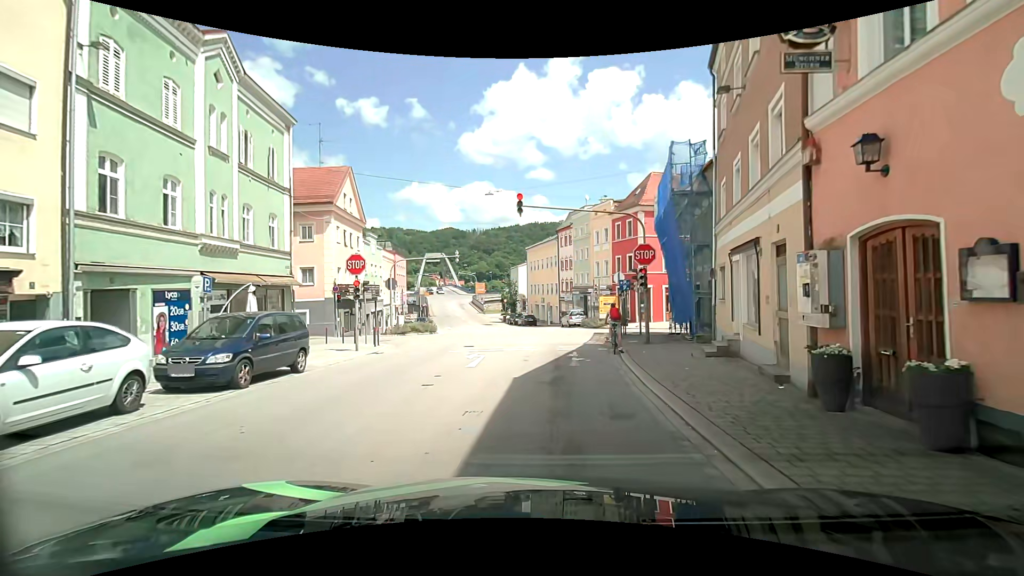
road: tertiary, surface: asphalt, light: Day
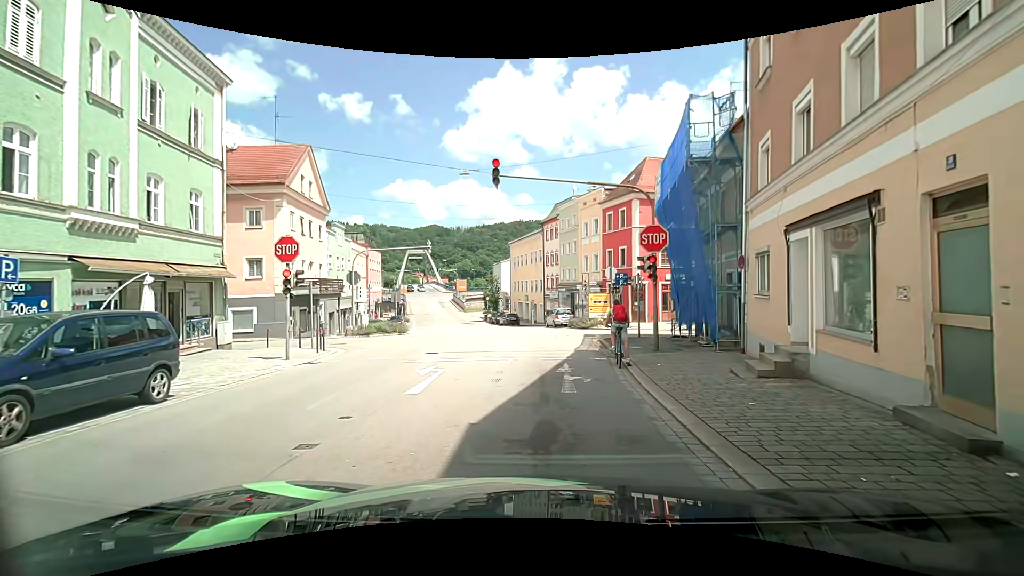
(0.0, +4.2) m; +1°
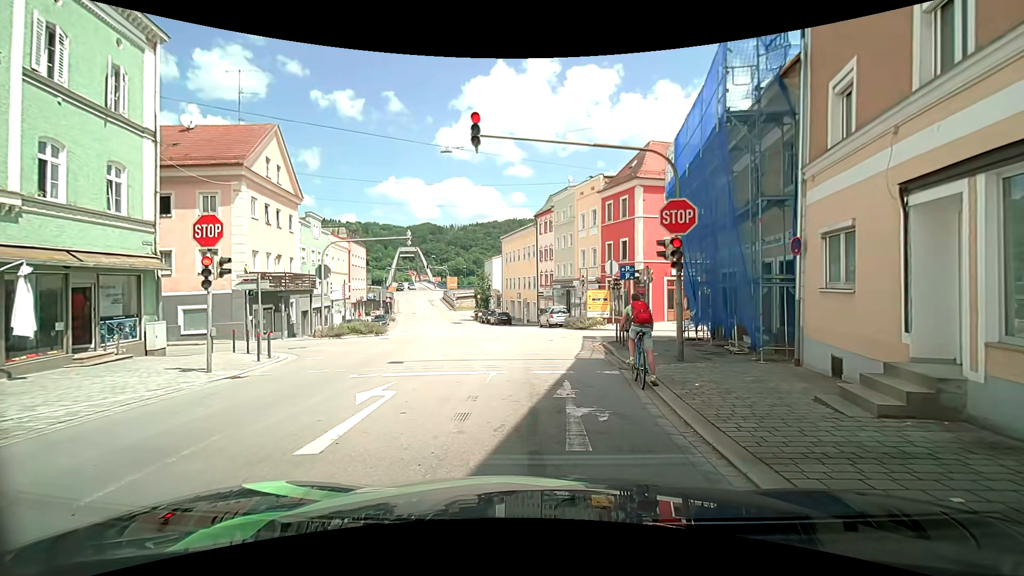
(0.0, +3.4) m; 0°
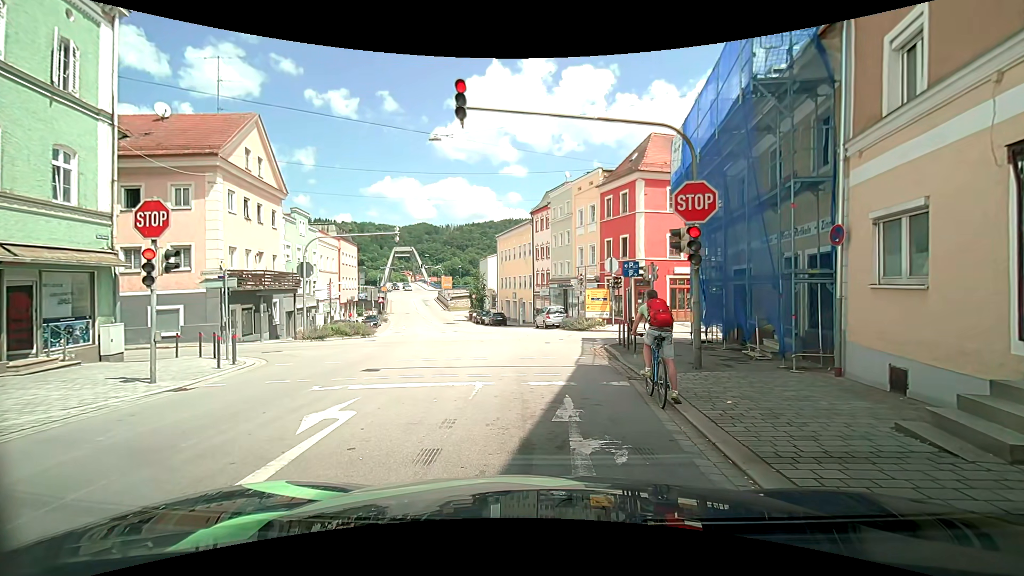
(0.0, +1.7) m; 0°
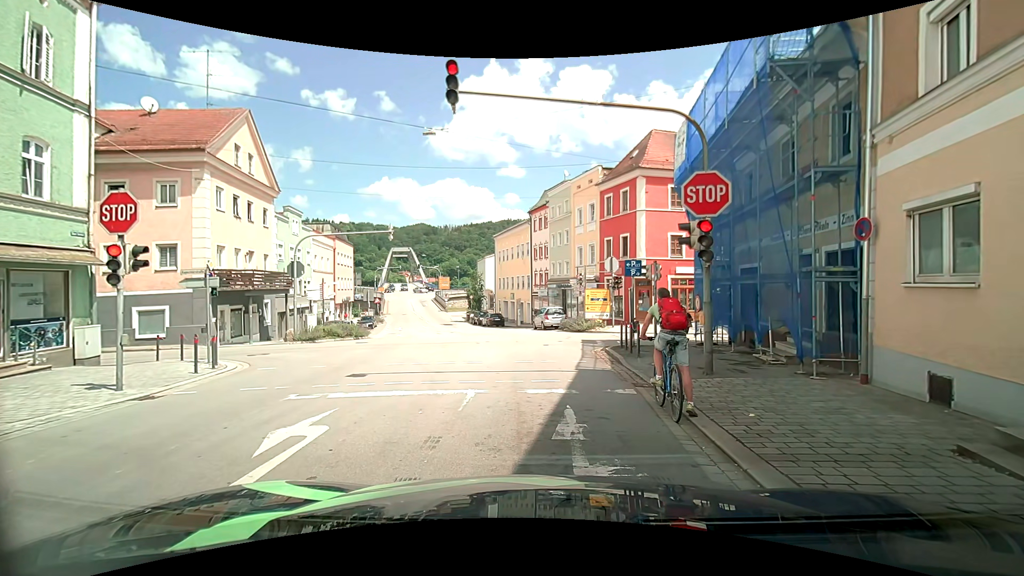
(0.0, +0.8) m; 0°
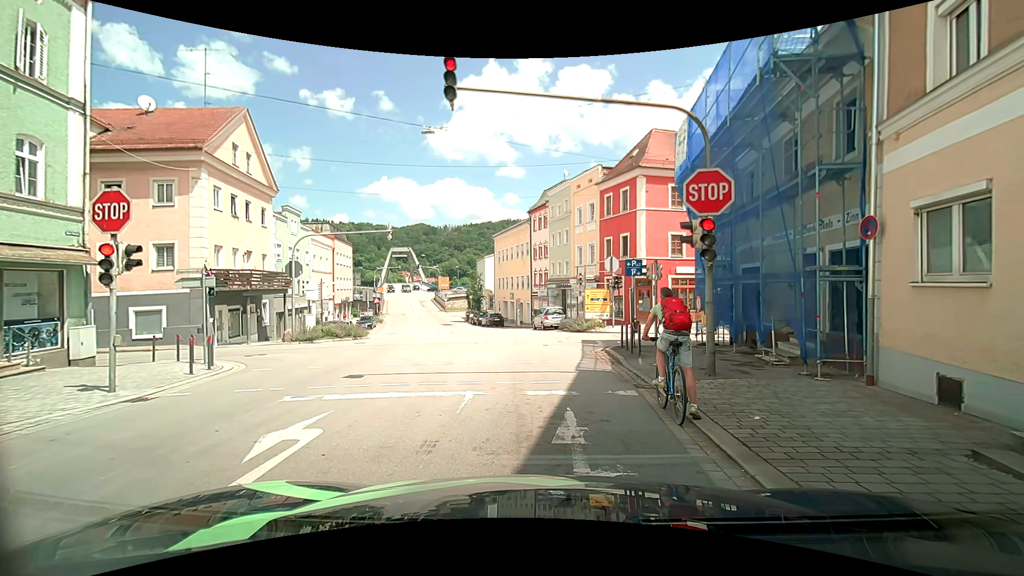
(0.0, +0.2) m; 0°
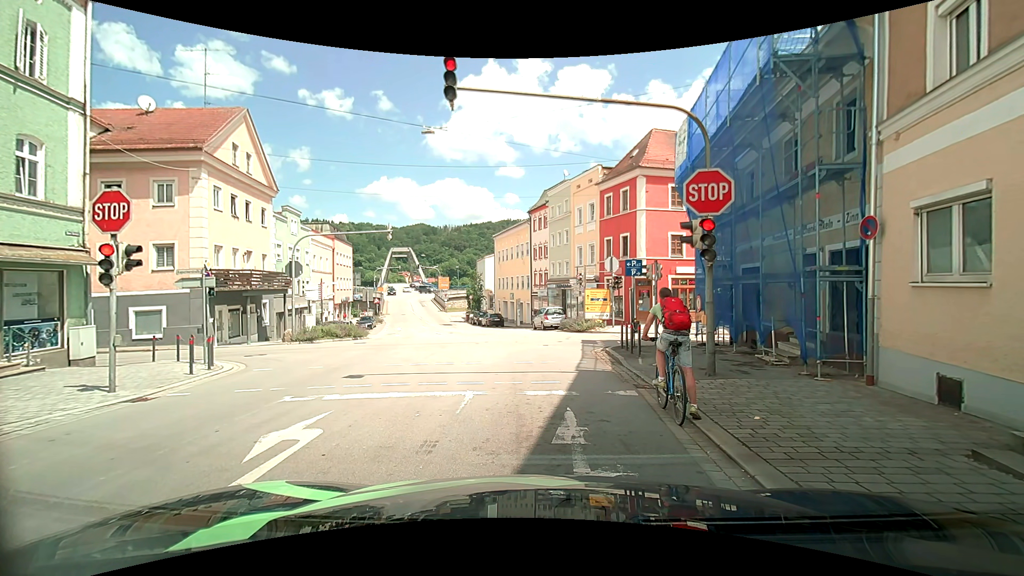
(0.0, 0.0) m; 0°
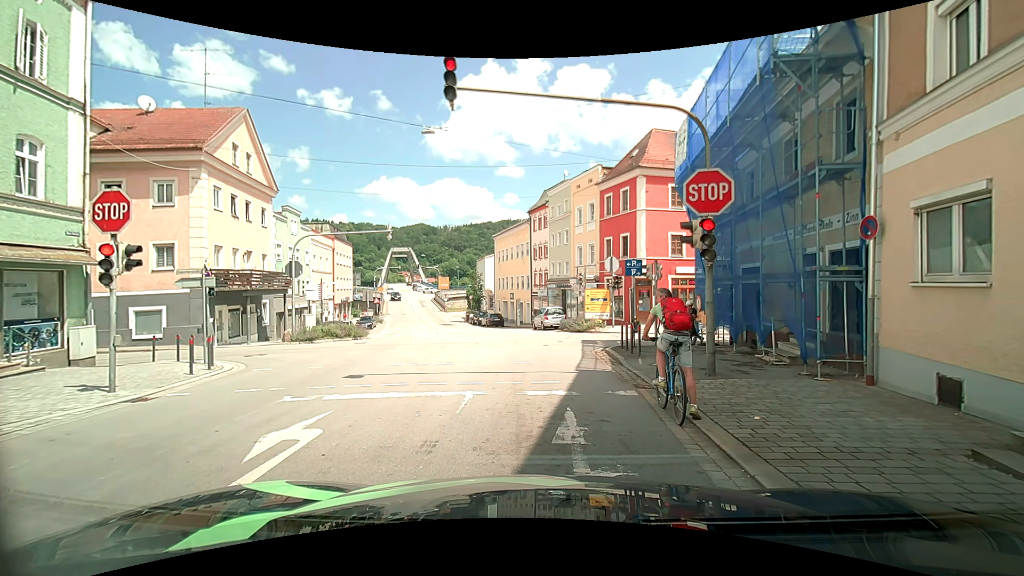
(0.0, 0.0) m; 0°
